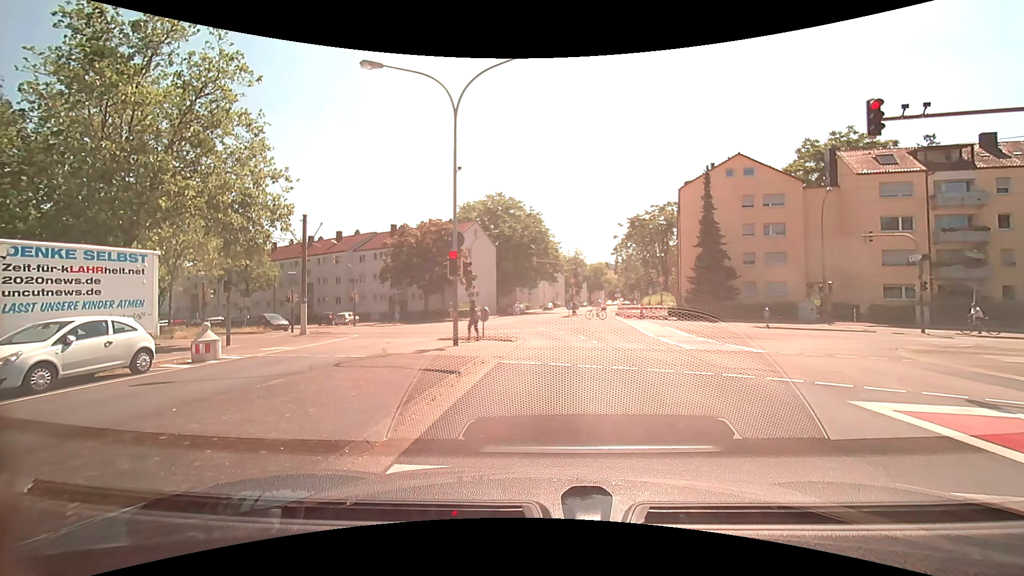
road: tertiary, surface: asphalt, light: Day
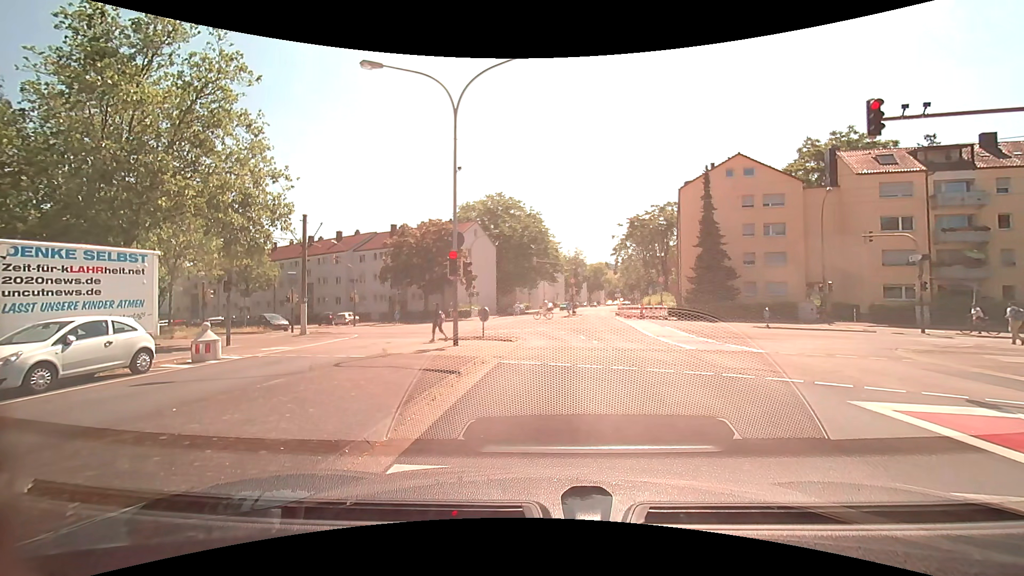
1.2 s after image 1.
(0.0, 0.0) m; 0°
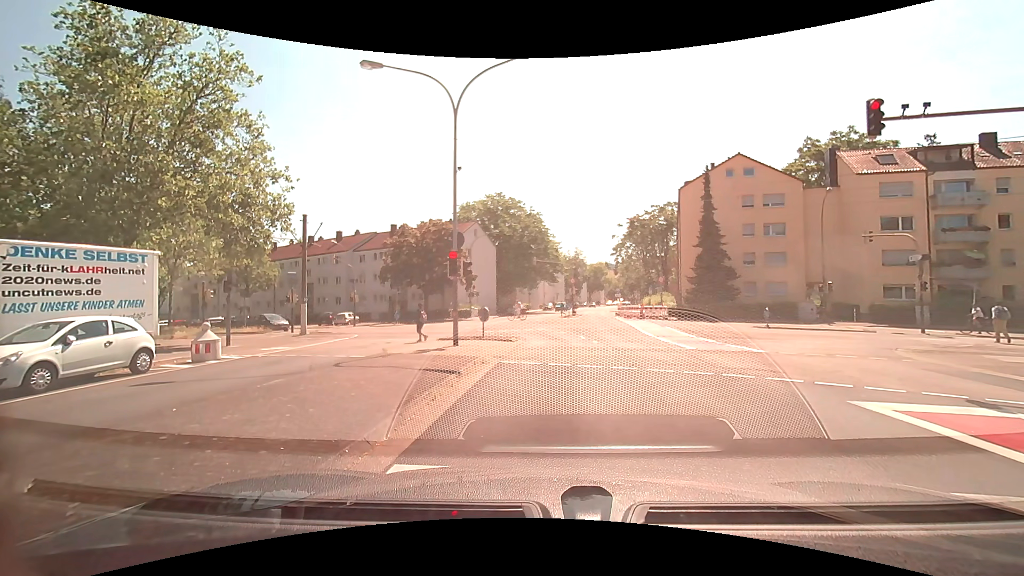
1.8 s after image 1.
(0.0, 0.0) m; 0°
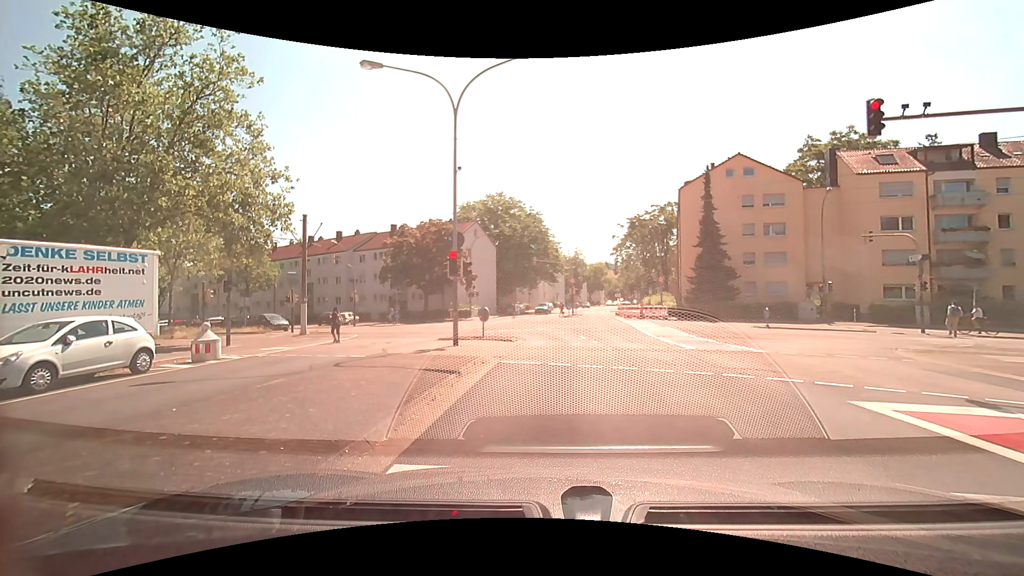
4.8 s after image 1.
(0.0, 0.0) m; 0°
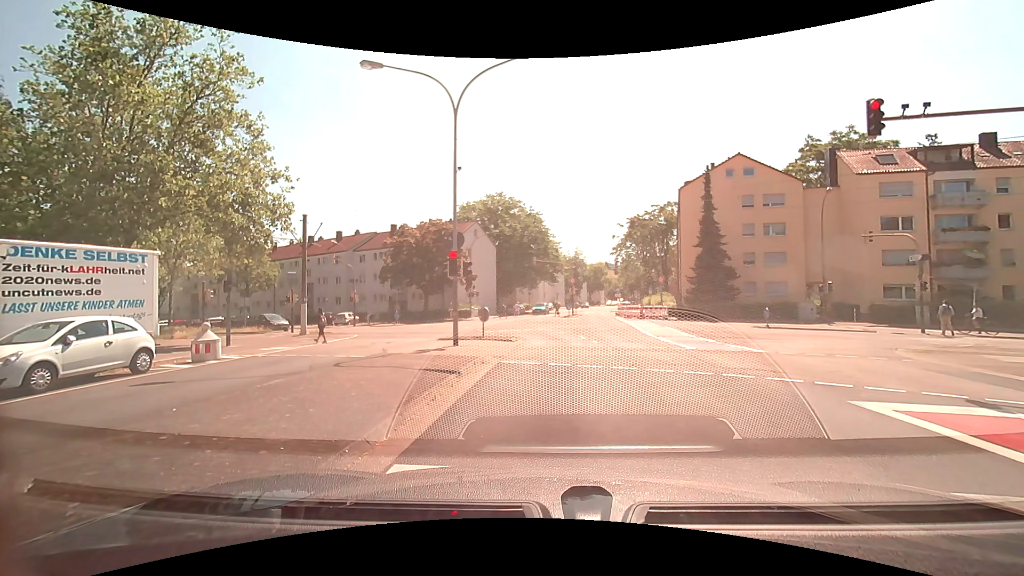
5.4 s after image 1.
(0.0, 0.0) m; 0°
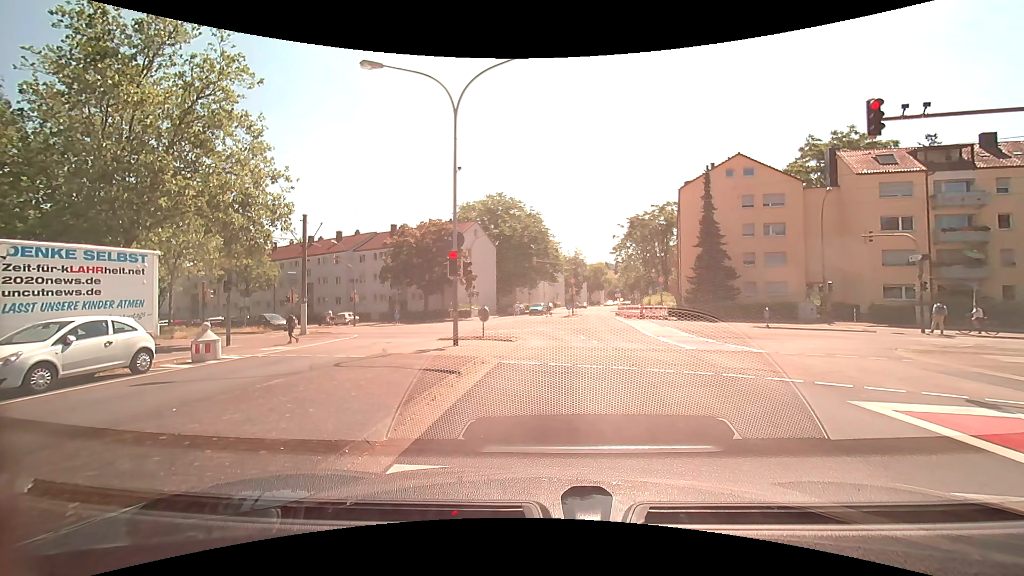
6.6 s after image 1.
(0.0, 0.0) m; 0°
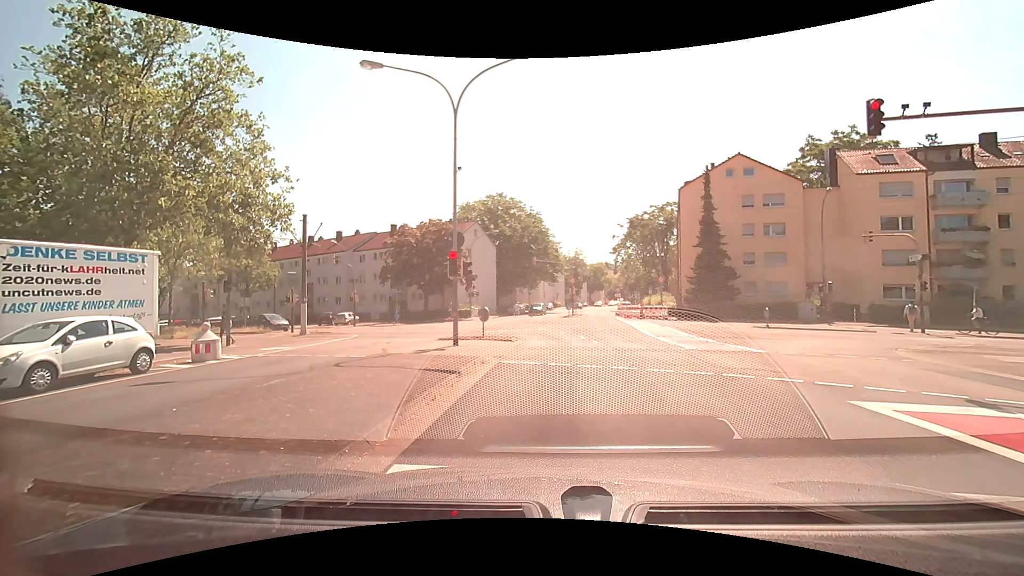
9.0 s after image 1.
(0.0, 0.0) m; 0°
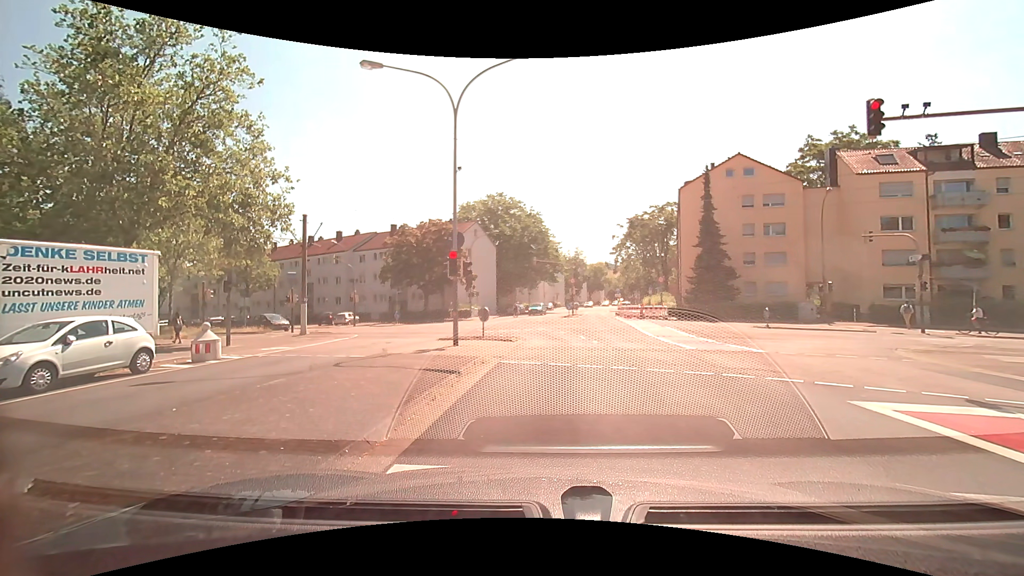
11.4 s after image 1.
(0.0, 0.0) m; 0°
